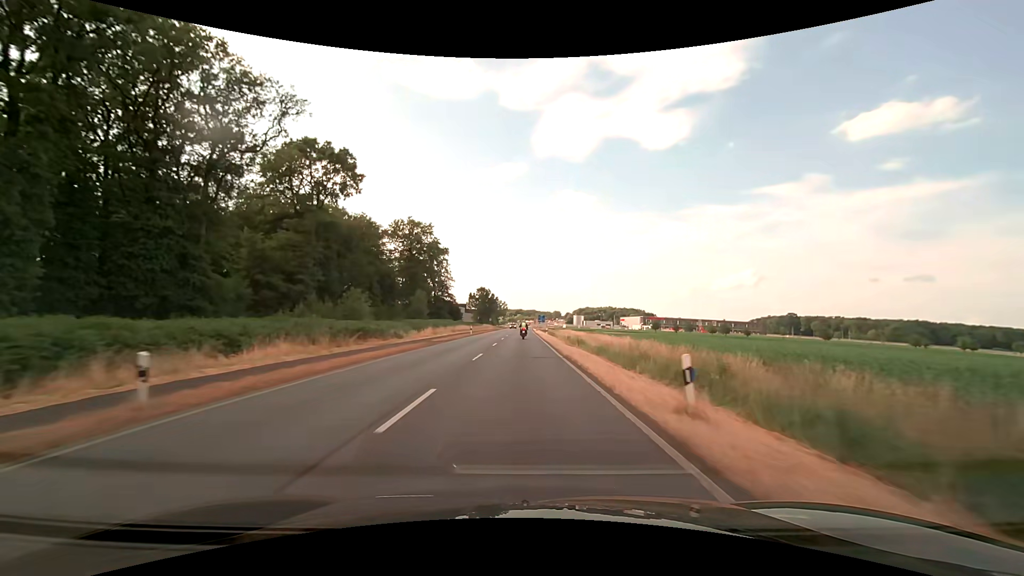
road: primary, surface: asphalt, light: Day
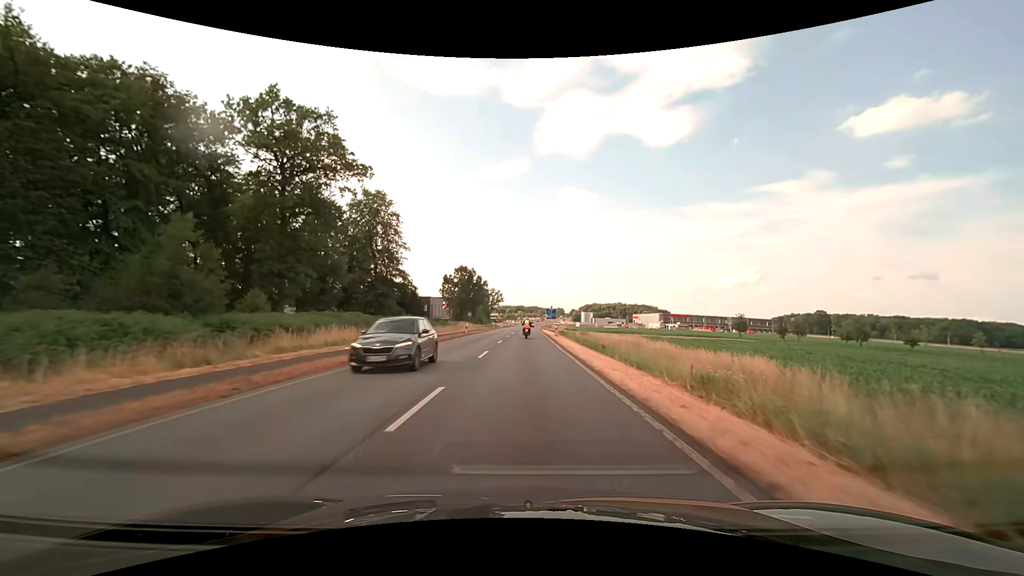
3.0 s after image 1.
(-0.1, +59.7) m; 0°
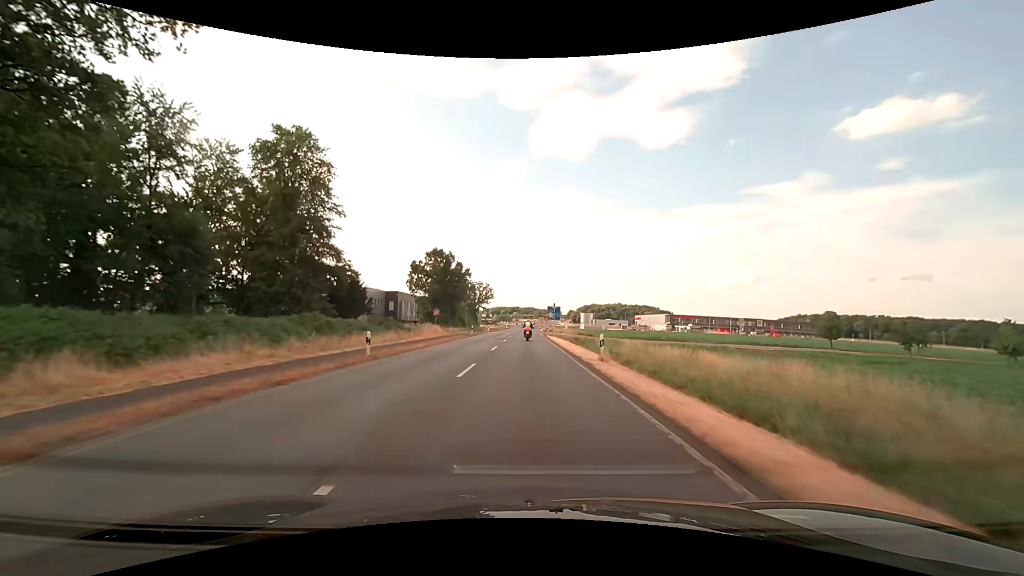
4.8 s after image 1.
(+0.1, +29.6) m; 0°
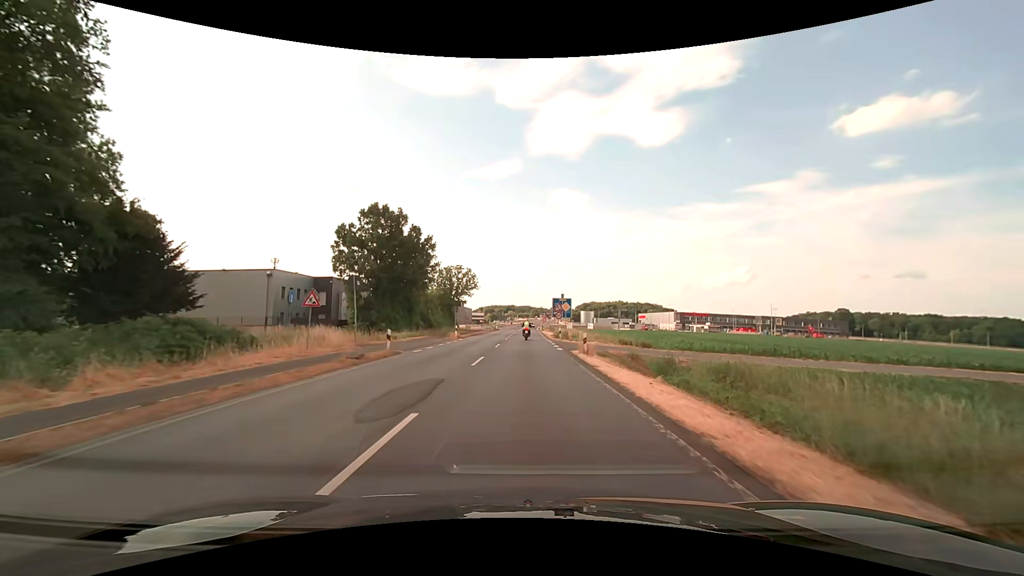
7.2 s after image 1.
(+0.2, +32.4) m; 0°
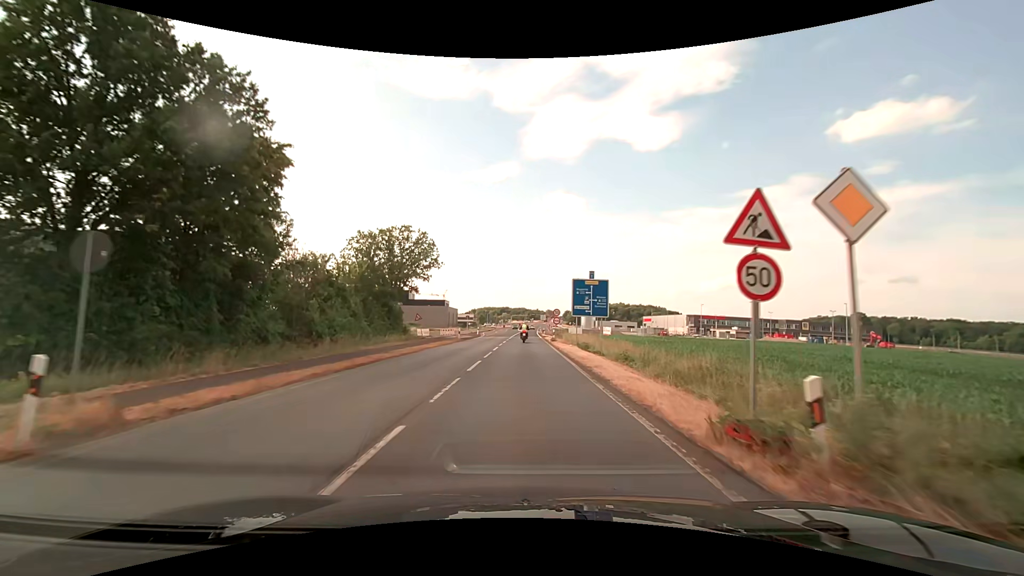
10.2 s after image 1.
(+0.2, +36.9) m; +1°
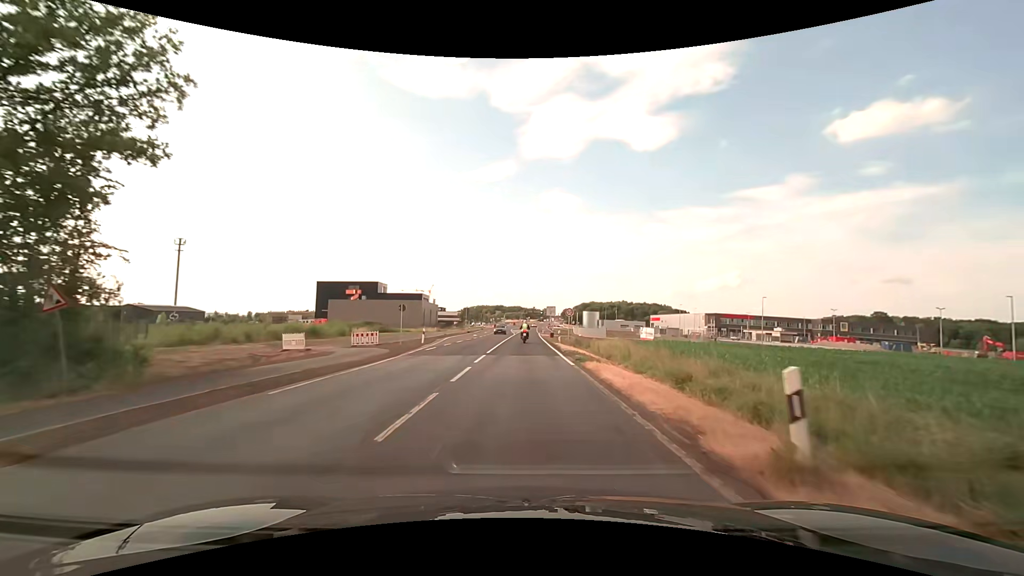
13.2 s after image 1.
(+0.1, +39.0) m; 0°
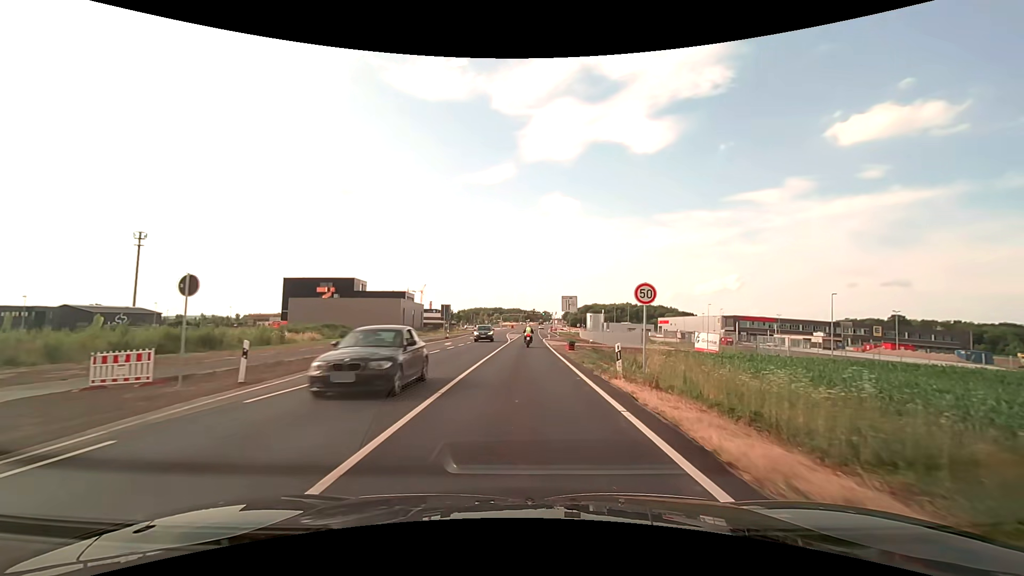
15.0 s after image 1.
(+0.1, +23.5) m; 0°
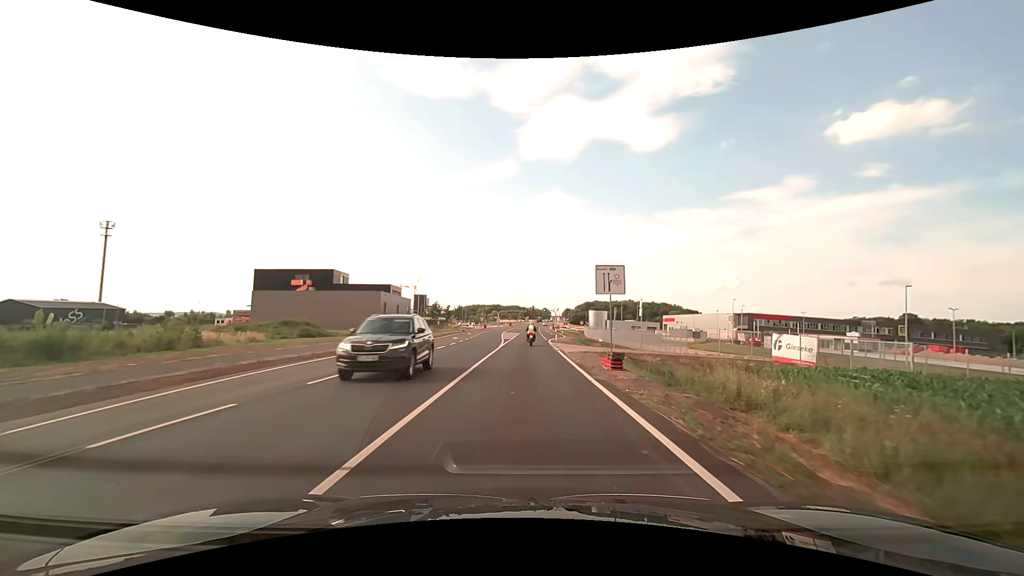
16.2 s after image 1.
(0.0, +15.6) m; 0°
(0, +10) (0, +20) (0, +30) (0, +40) (0, +50) (0, +60) (+1, +70) (+1, +80) (+1, +90) (+1, +100) m
